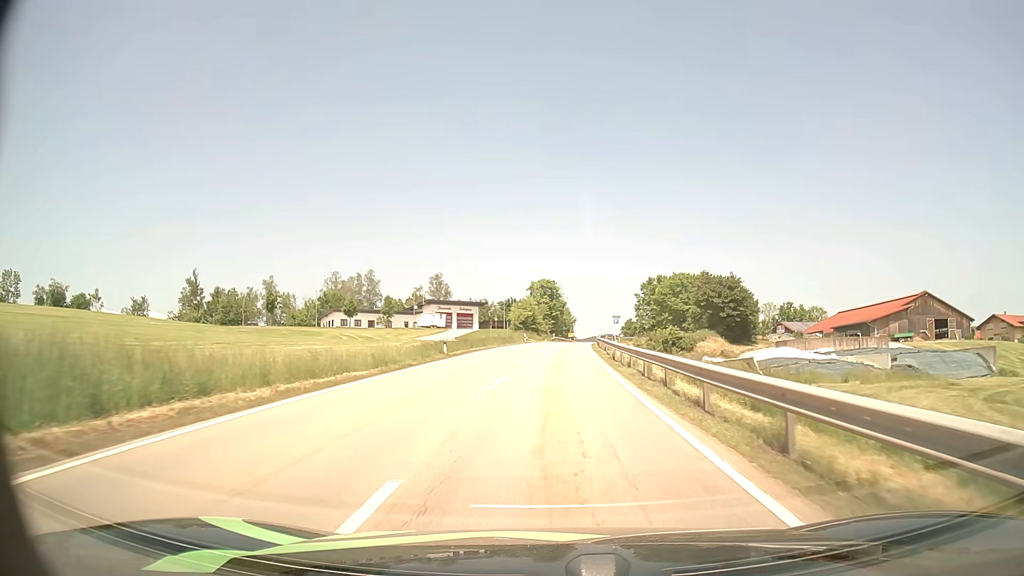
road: secondary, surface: asphalt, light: Day
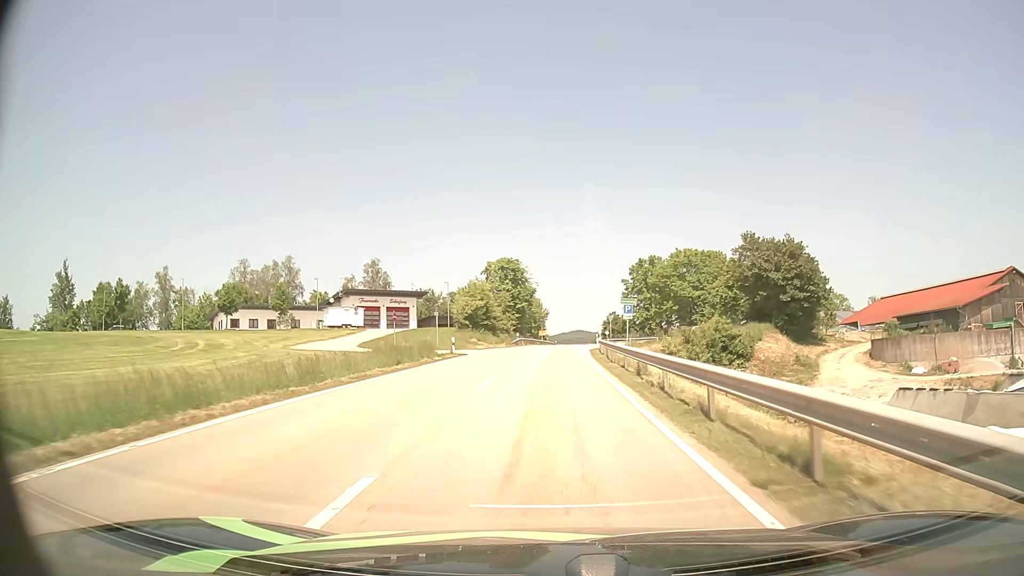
(+0.9, +37.5) m; +3°
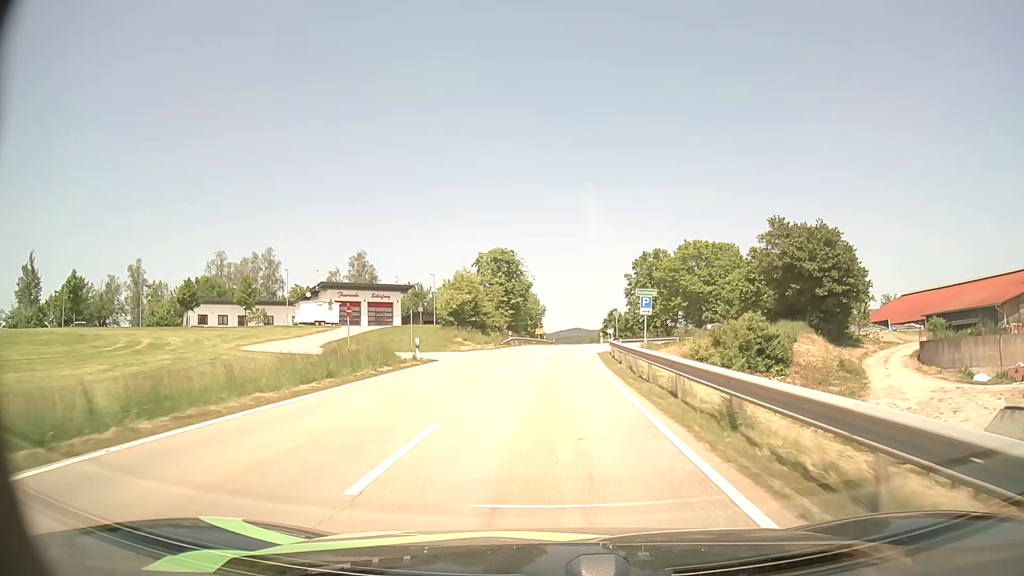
(0.0, +9.4) m; 0°
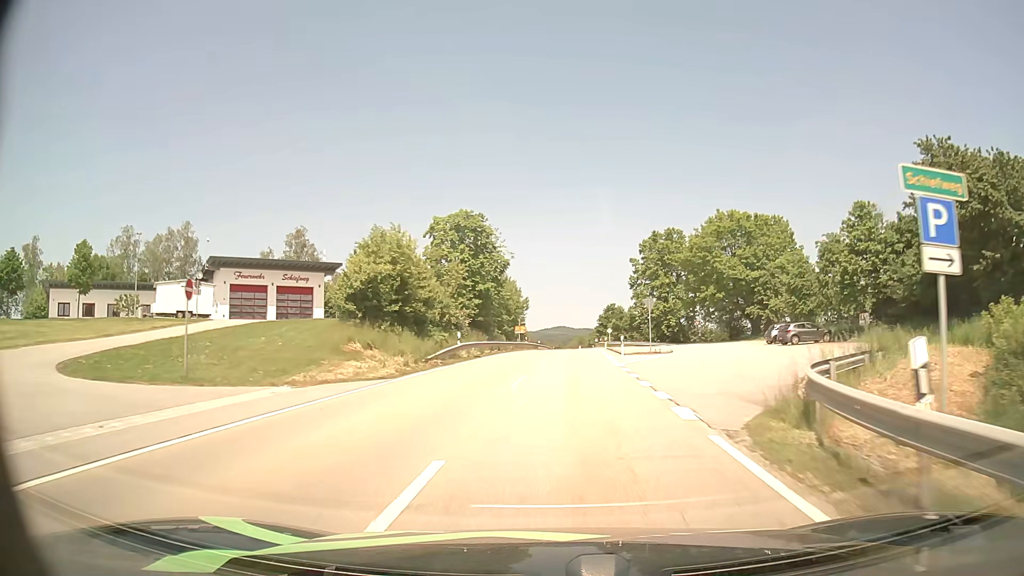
(+0.1, +28.1) m; +1°
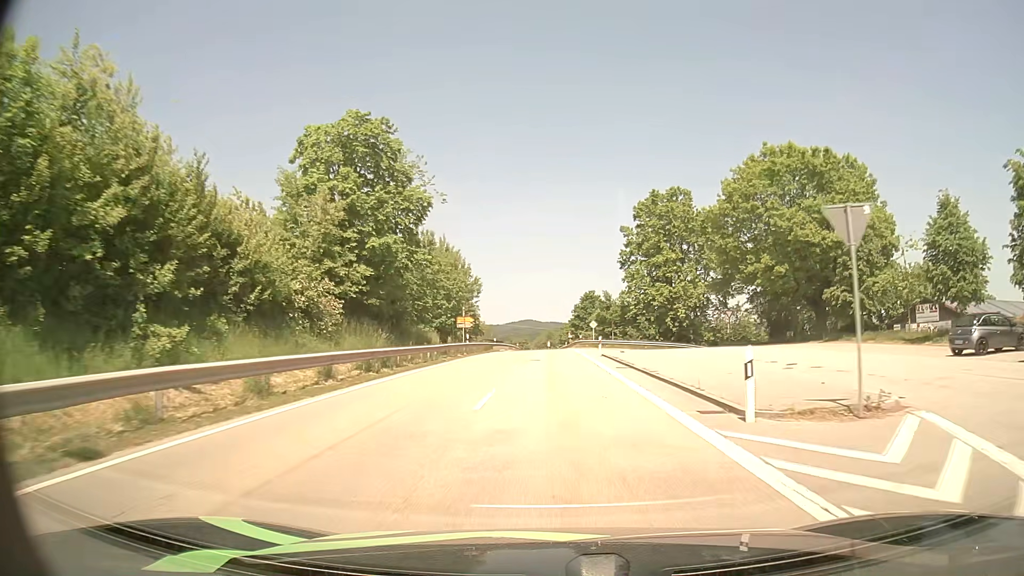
(+0.8, +28.6) m; +3°
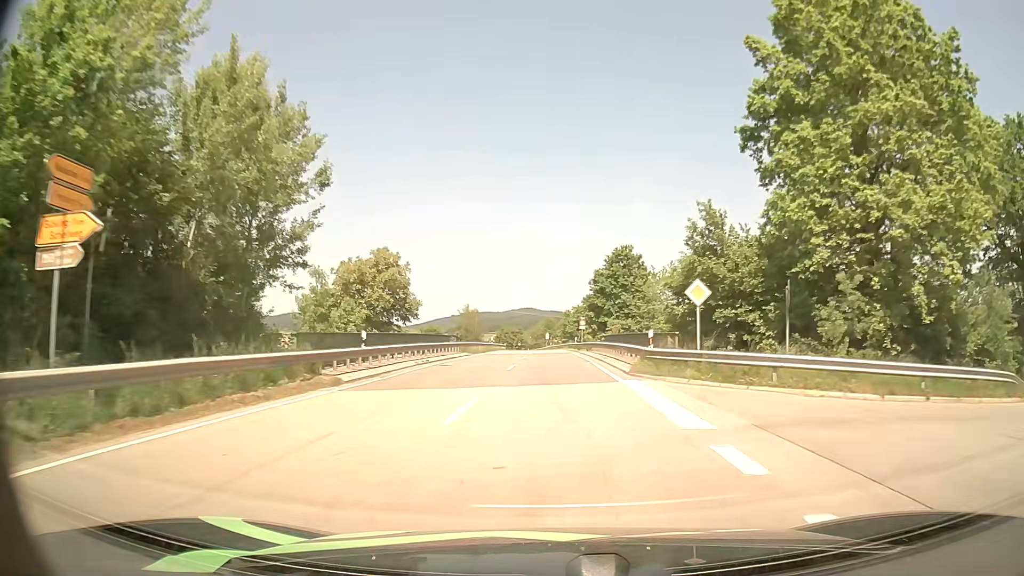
(+0.3, +51.1) m; 0°
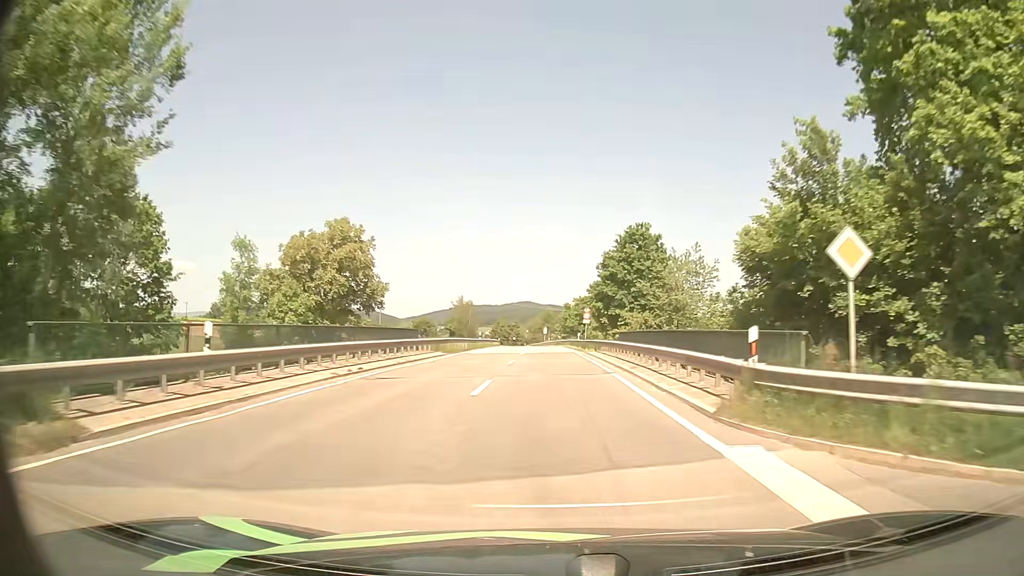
(0.0, +10.7) m; 0°
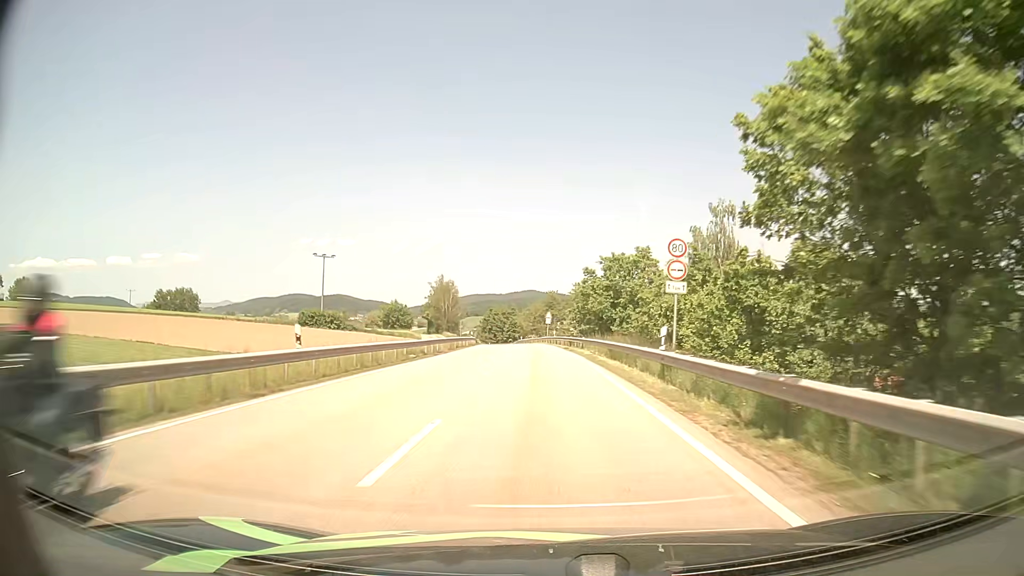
(+0.4, +44.0) m; 0°
(0, +10) (0, +20) (0, +30) (0, +40) (-1, +50) (-1, +60) (-2, +70) (-3, +80) (-3, +90) (-4, +100) m
